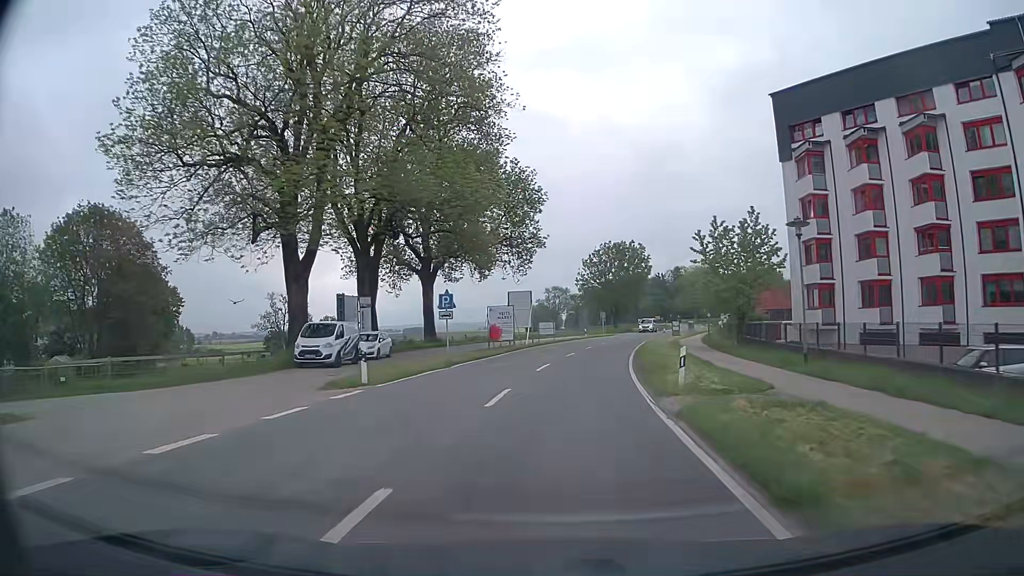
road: tertiary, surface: asphalt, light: Day
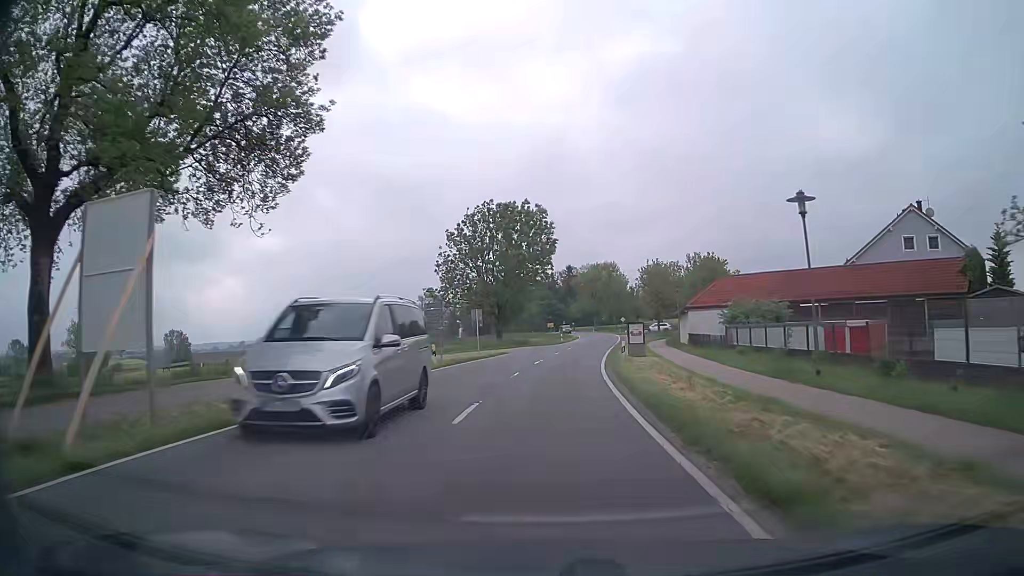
(+3.3, +37.5) m; +10°
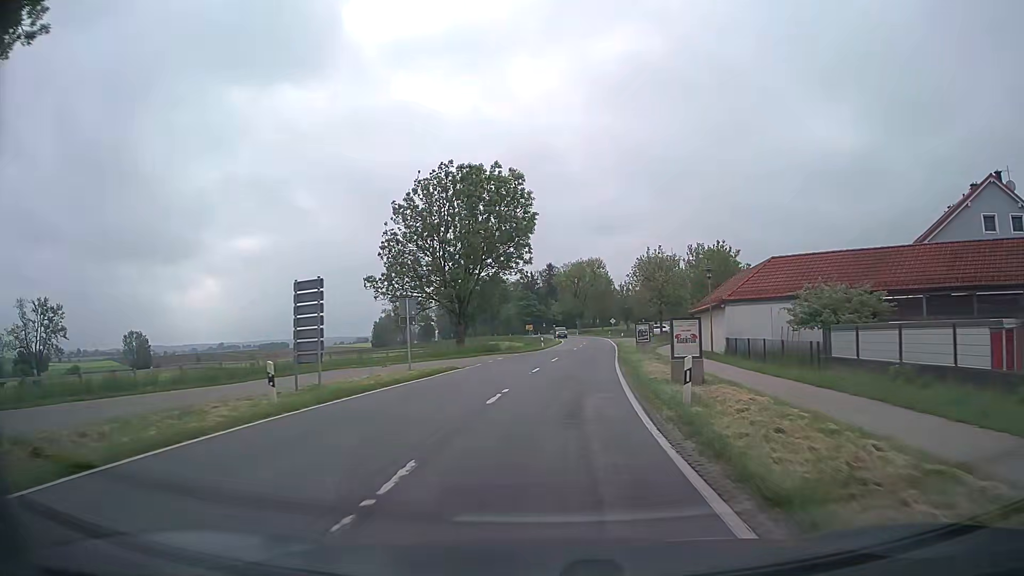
(+0.3, +15.1) m; +2°
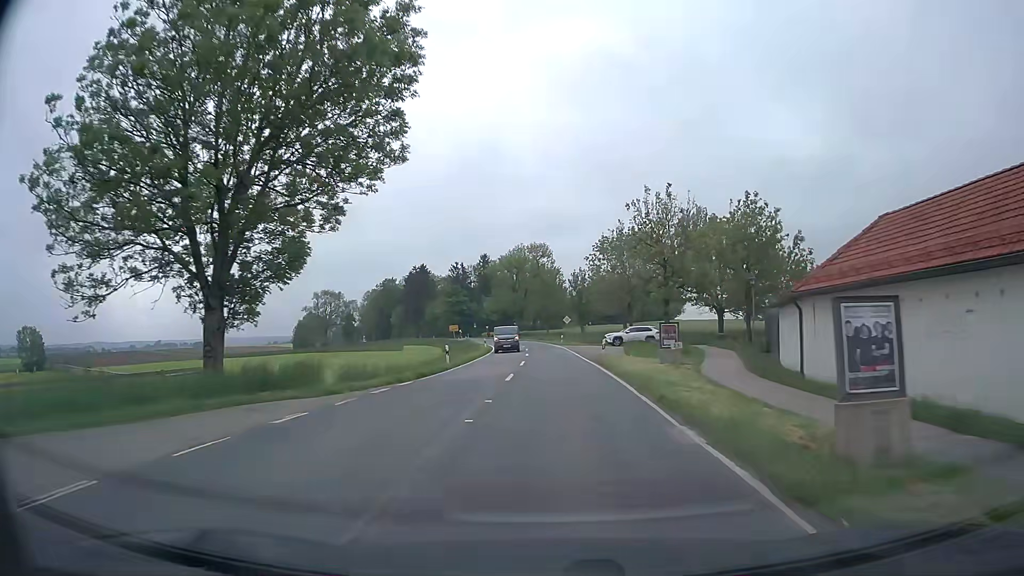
(+1.4, +30.0) m; +5°
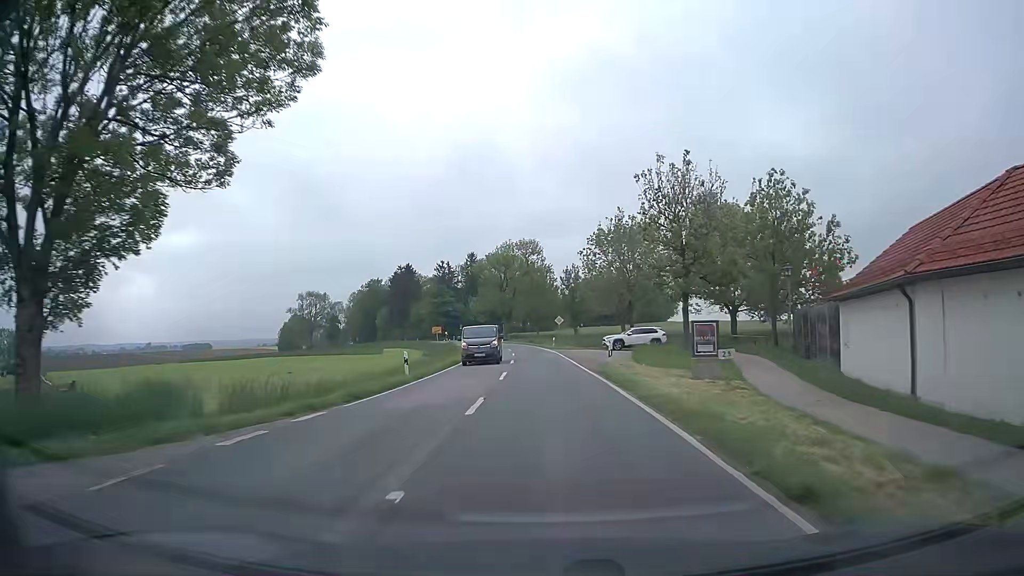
(+0.1, +7.5) m; +1°
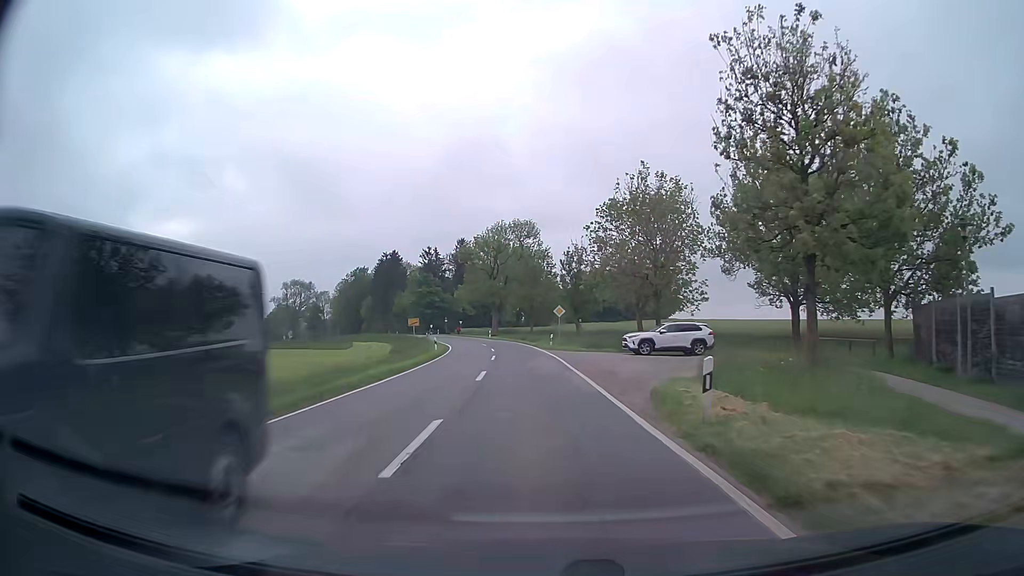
(0.0, +14.9) m; 0°
(0, +10) (0, +20) (-1, +30) (-2, +40) (-3, +50) (-4, +60) (-6, +70) (-8, +79) (-11, +89) (-14, +99) m
